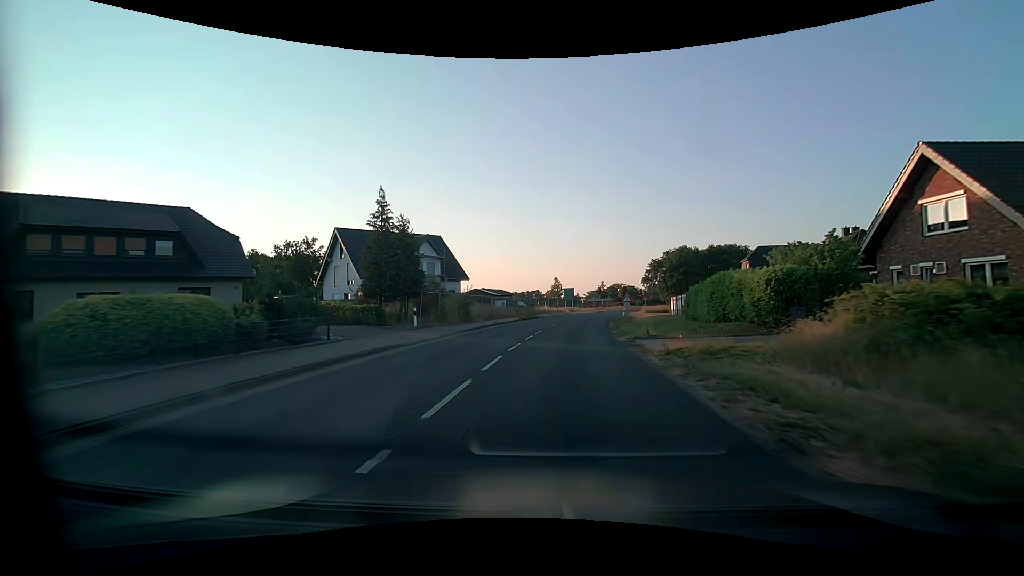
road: secondary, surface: asphalt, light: Day
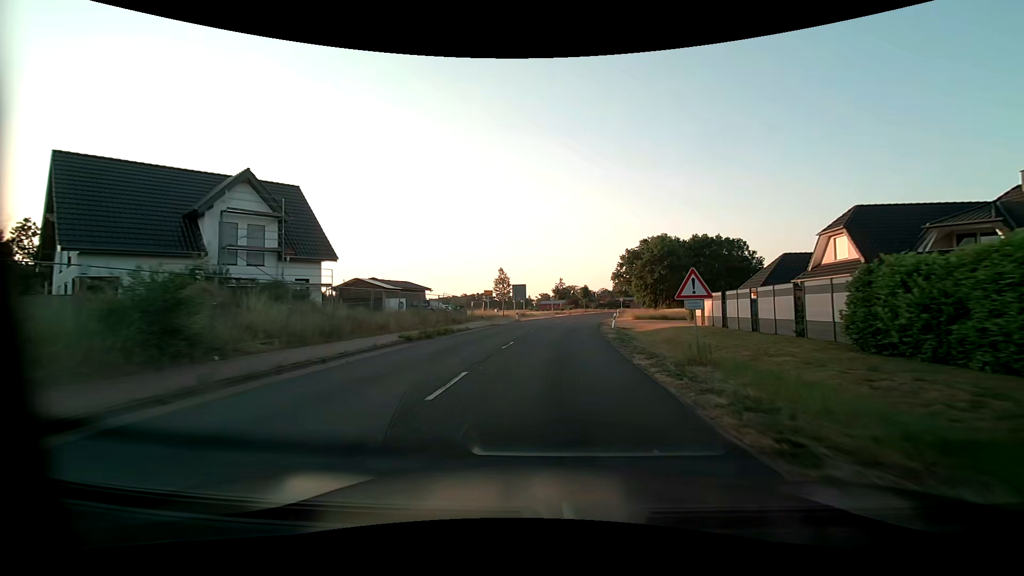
(+1.3, +25.7) m; +5°
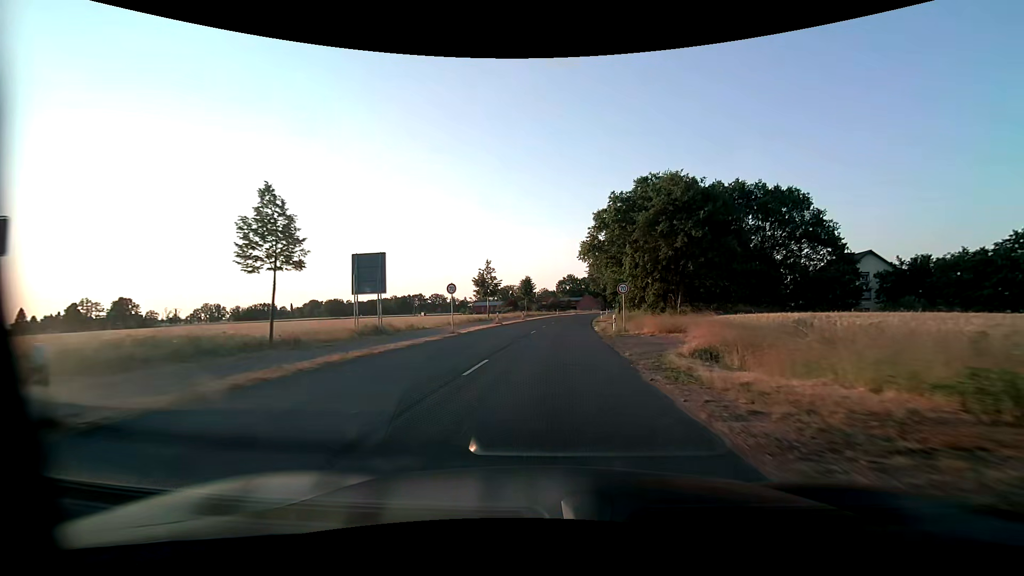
(+2.8, +41.8) m; +7°
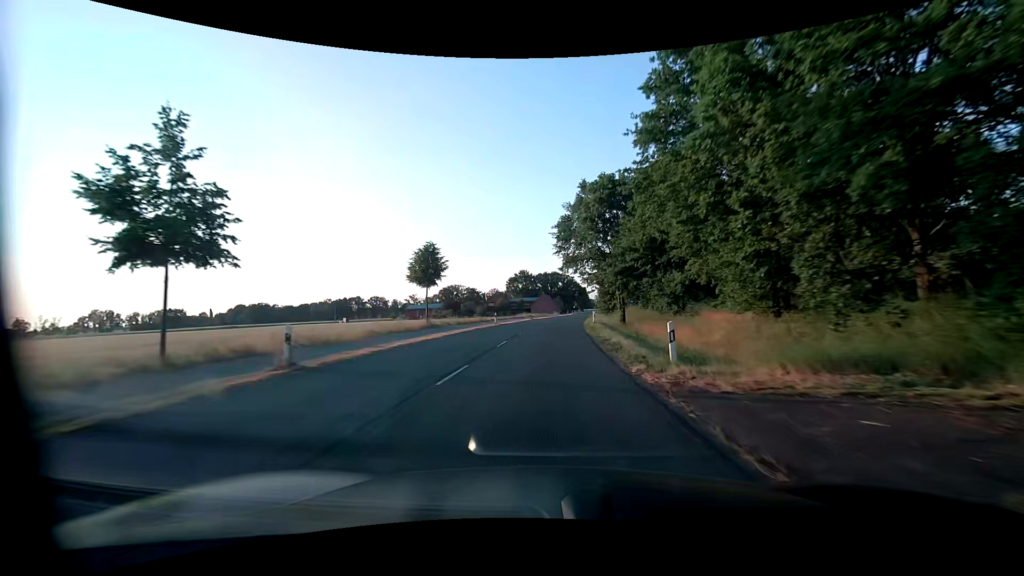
(+2.6, +46.3) m; +6°
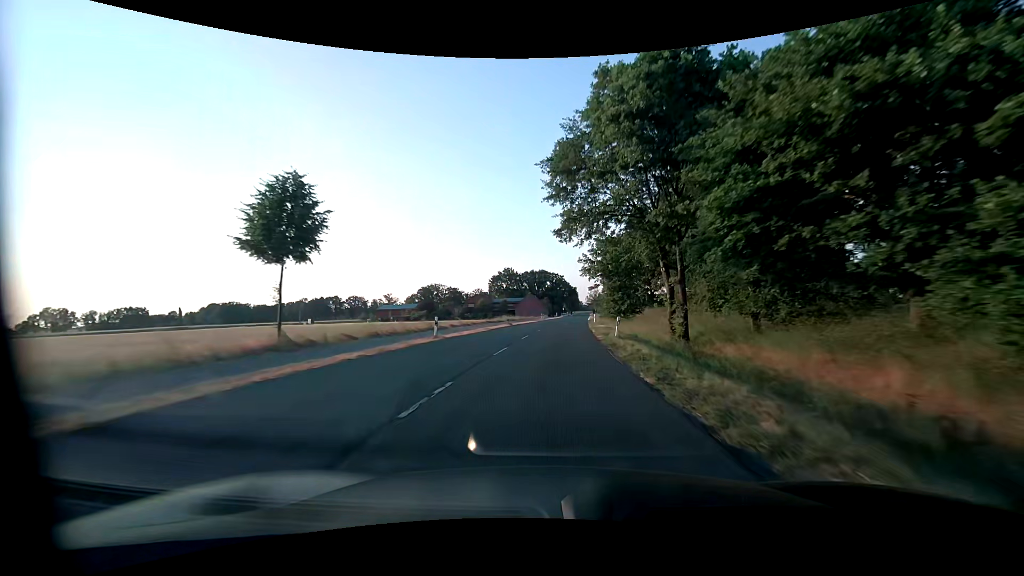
(+0.1, +20.9) m; +2°
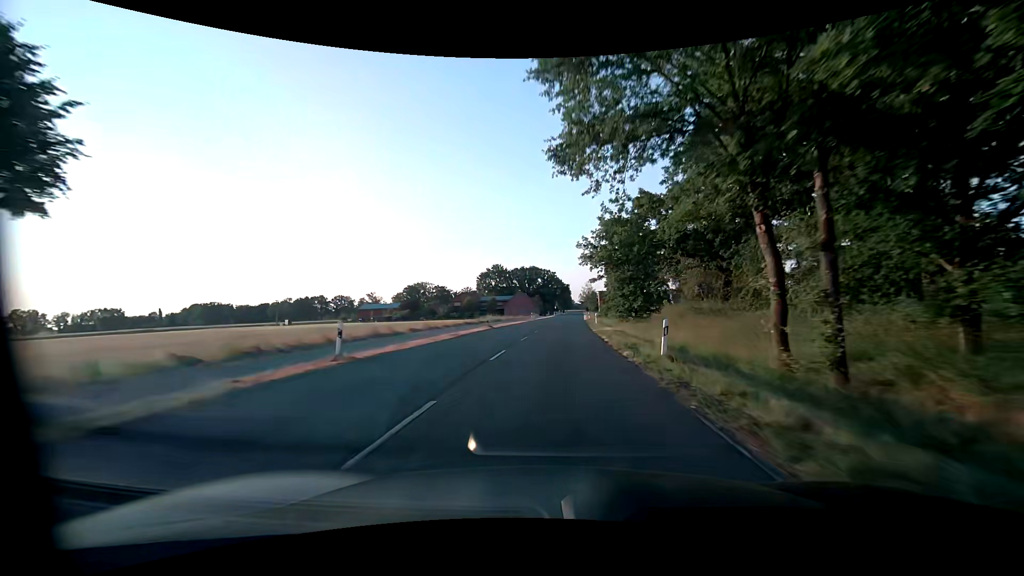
(0.0, +10.9) m; +1°
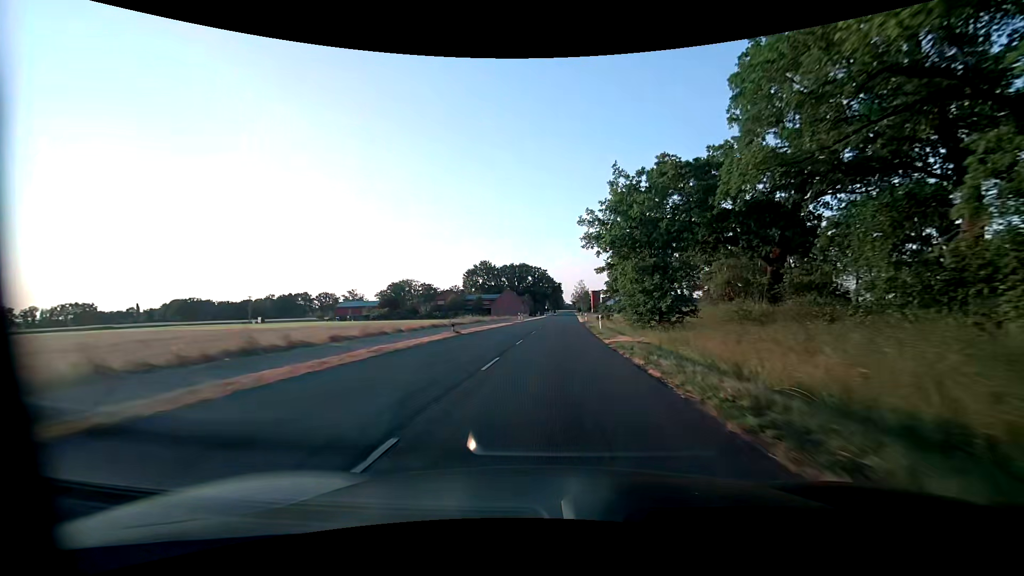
(0.0, +11.2) m; 0°
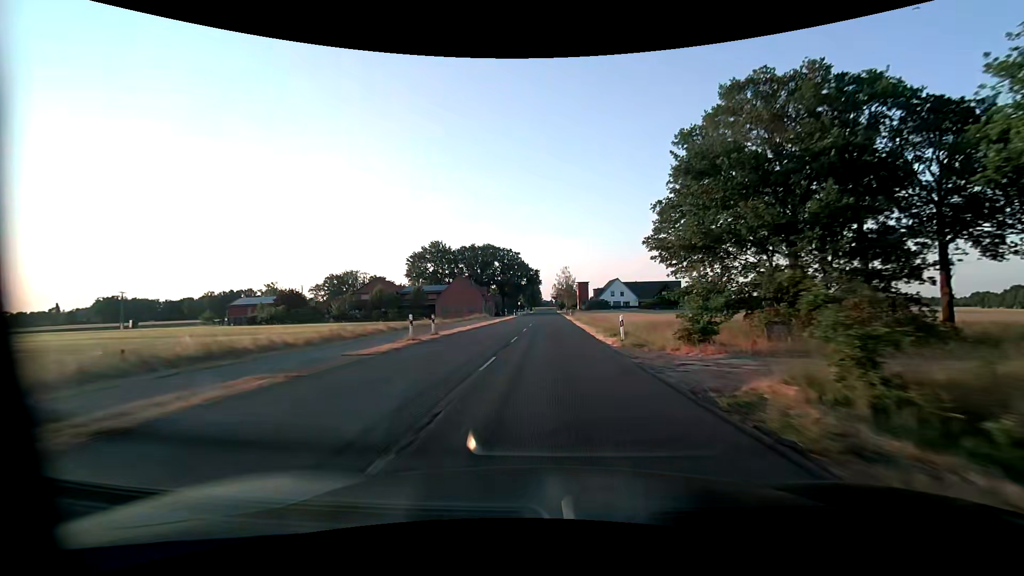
(+1.7, +45.4) m; +3°
(0, +10) (0, +20) (0, +30) (0, +40) (+1, +50) (+1, +60) (+1, +70) (+1, +80) (+1, +90) (+1, +100) m
